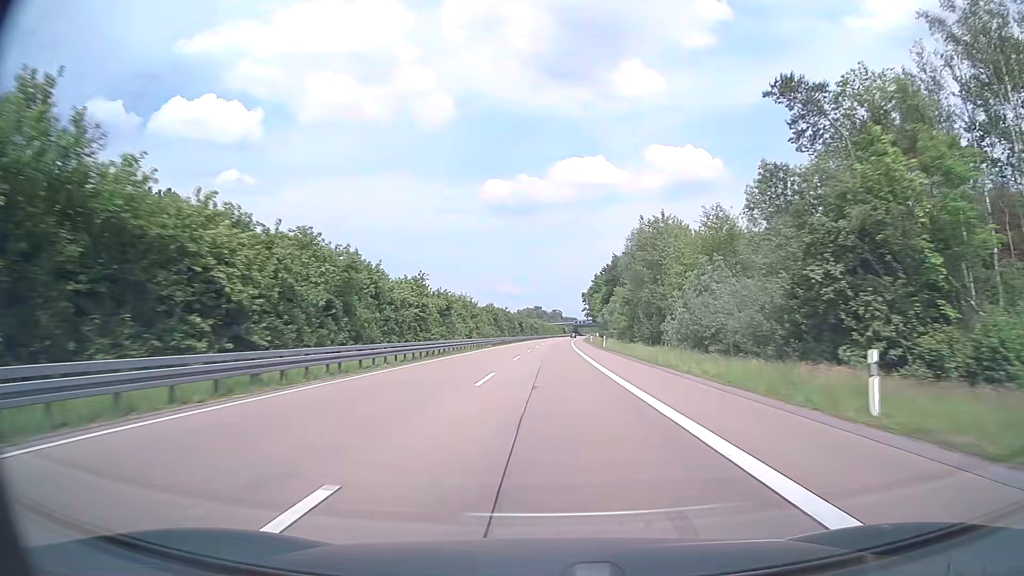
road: motorway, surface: asphalt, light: Day
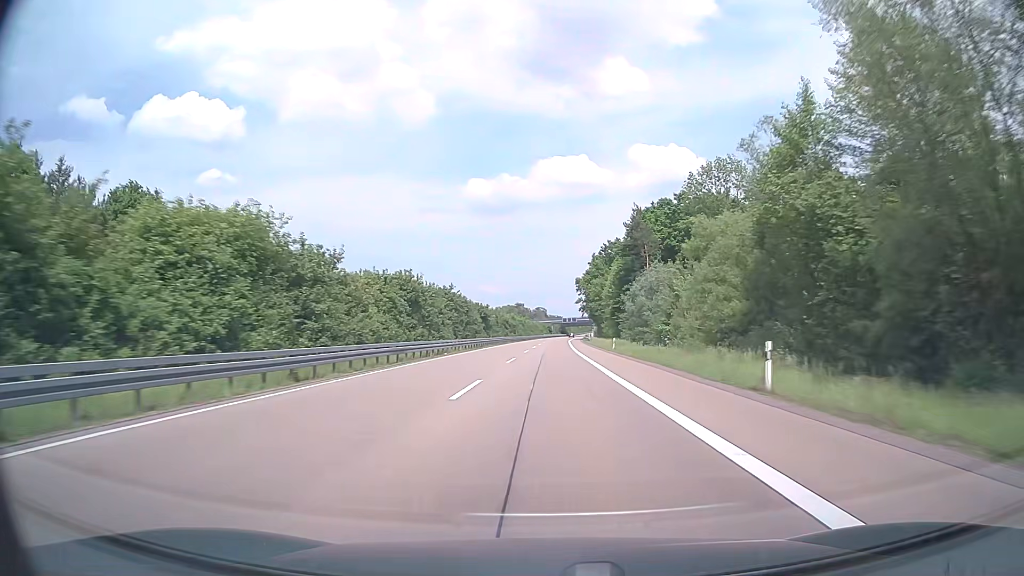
(+0.7, +57.1) m; +1°
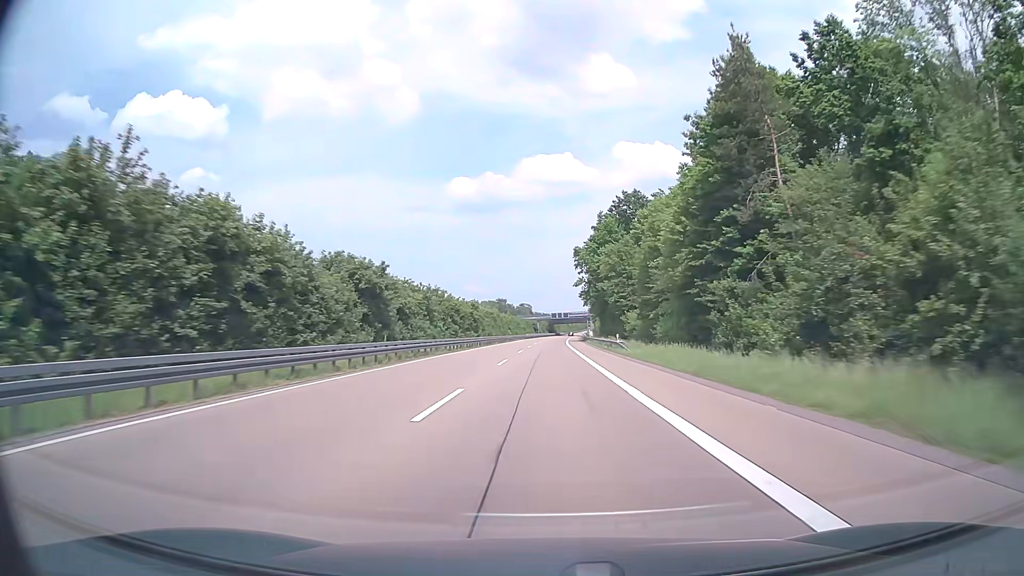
(+0.6, +57.1) m; +1°
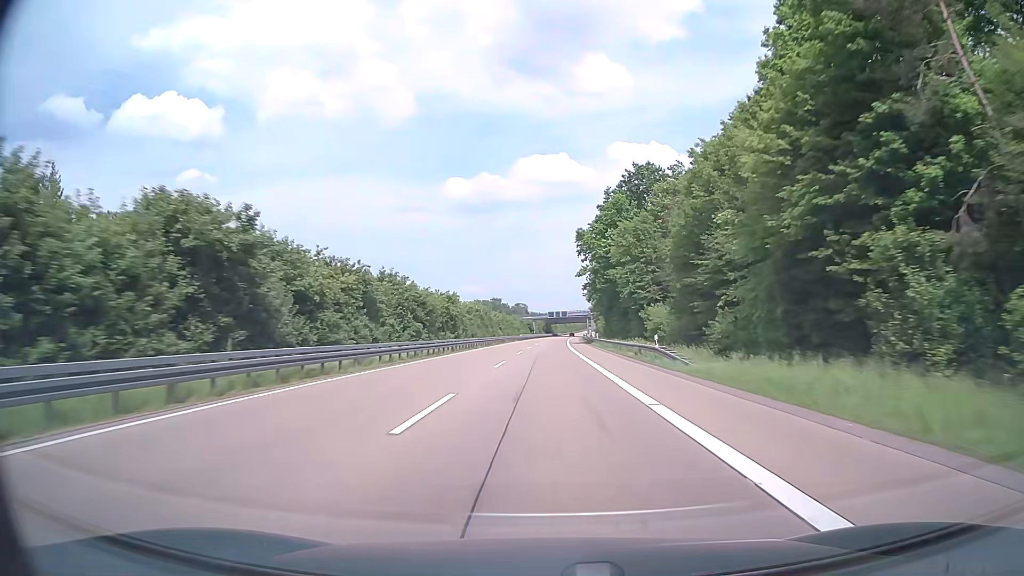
(0.0, +19.0) m; 0°
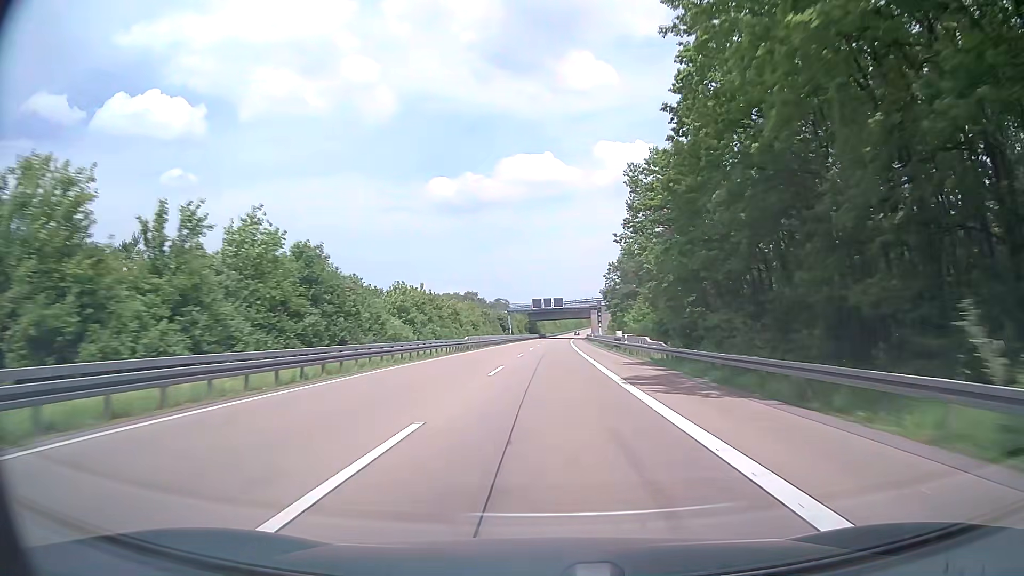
(+0.8, +76.2) m; +1°
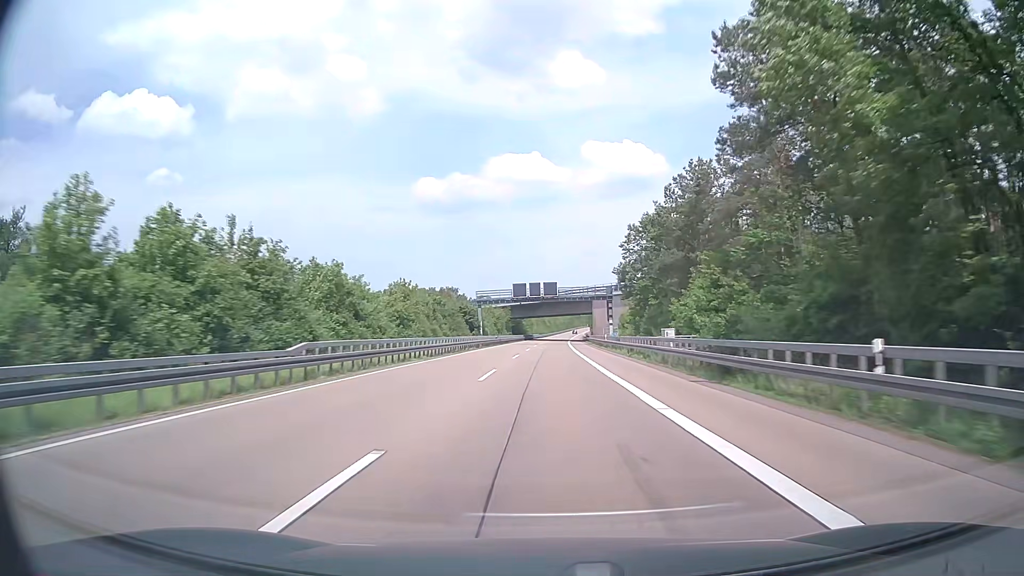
(+0.5, +38.1) m; +1°
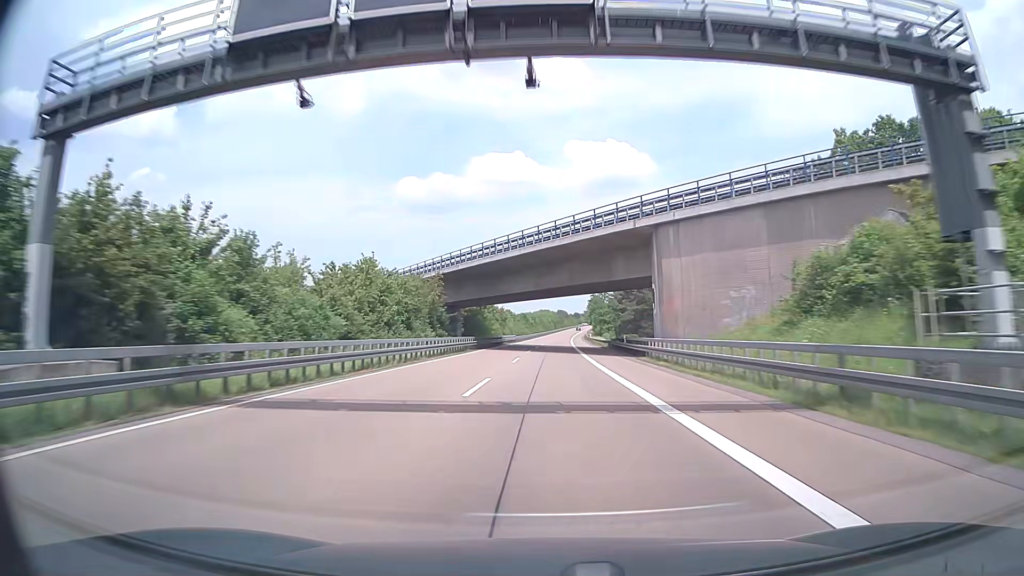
(+1.0, +76.3) m; +1°
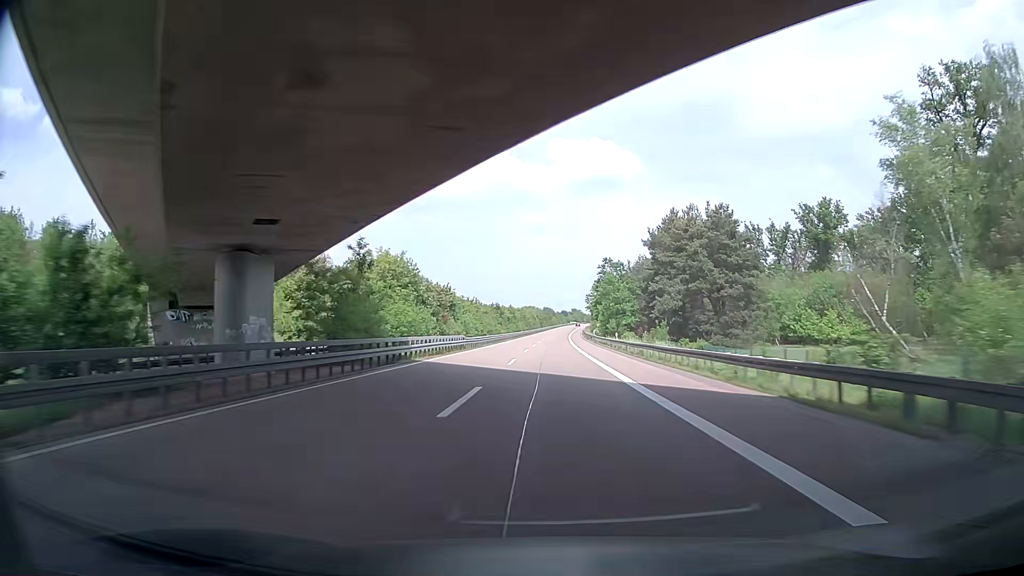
(+0.6, +57.2) m; +1°
(0, +10) (0, +20) (0, +30) (0, +40) (+1, +50) (+1, +60) (+1, +70) (+2, +80) (+2, +90) (+2, +100) m
